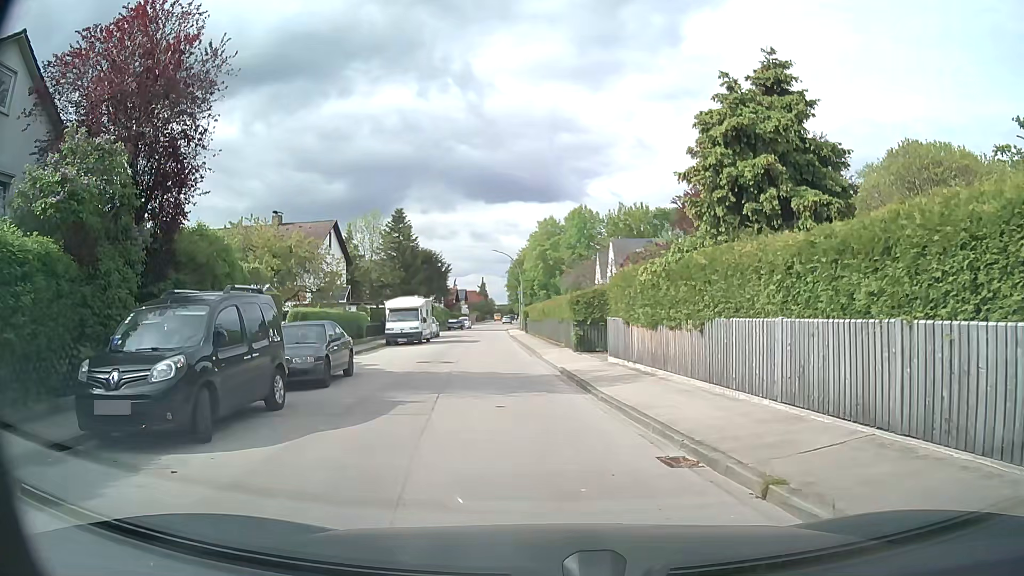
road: residential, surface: asphalt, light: Day
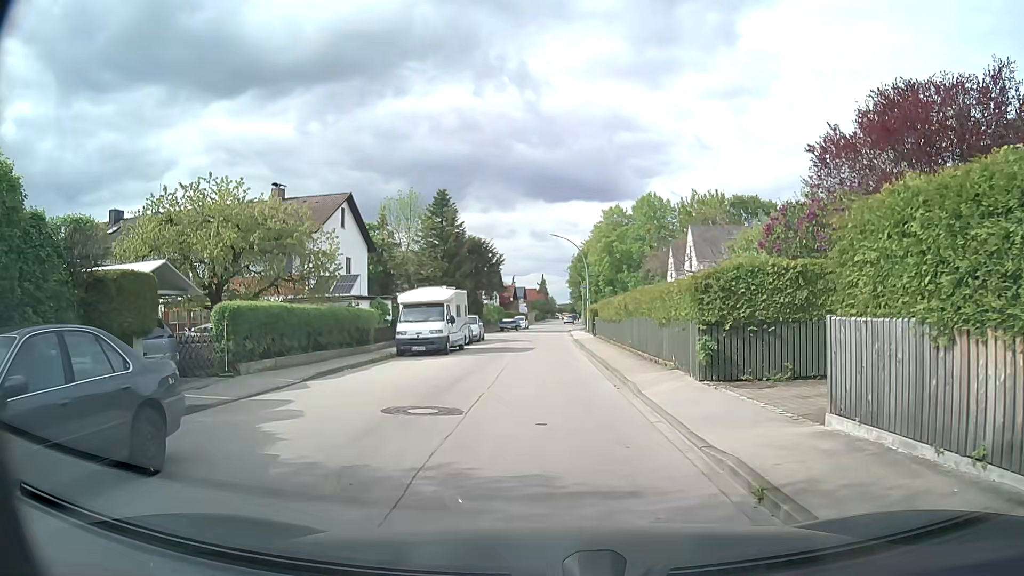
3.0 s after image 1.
(-0.5, +11.2) m; -4°
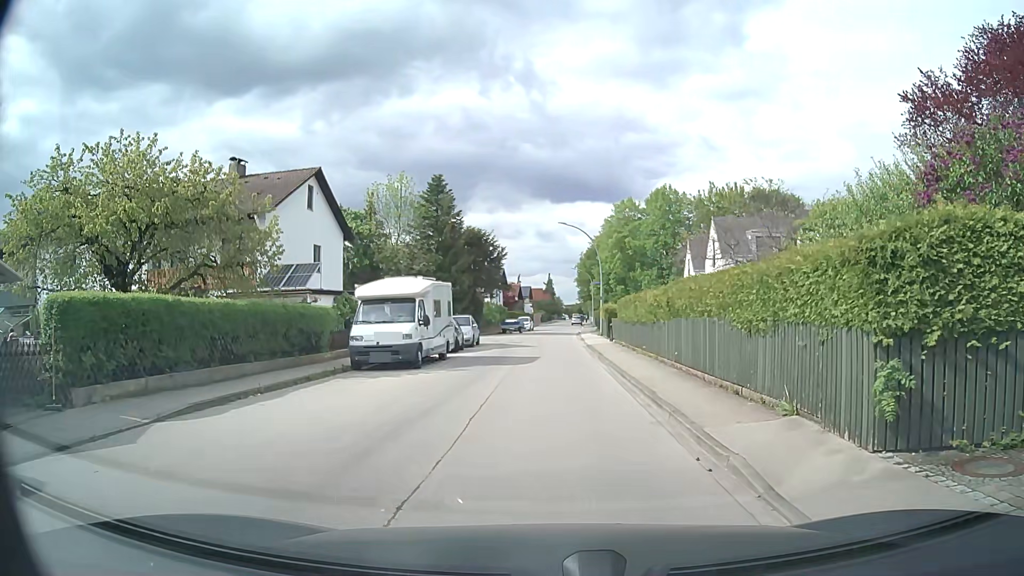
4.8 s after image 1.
(-0.1, +6.9) m; 0°
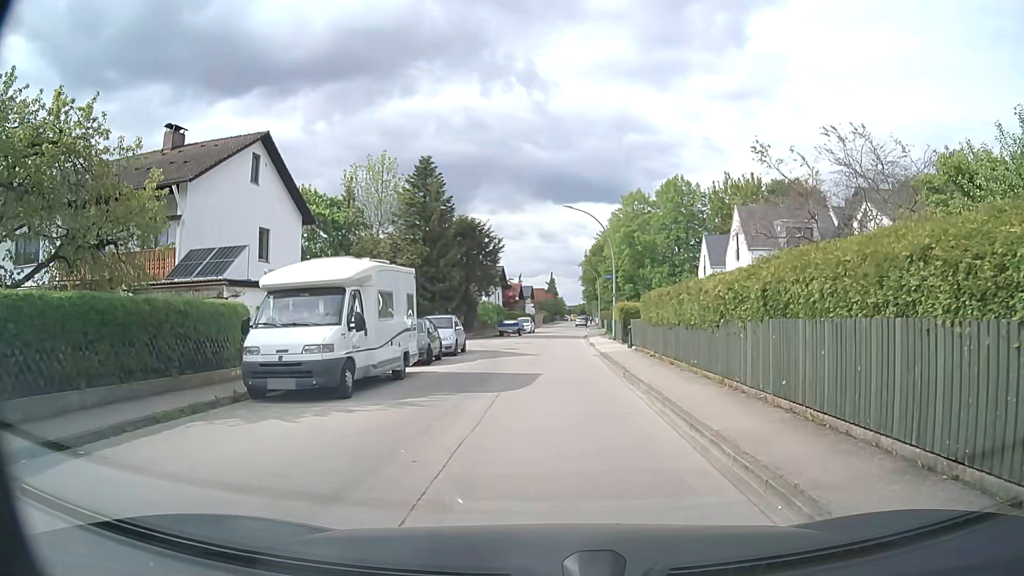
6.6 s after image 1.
(-0.1, +7.0) m; 0°
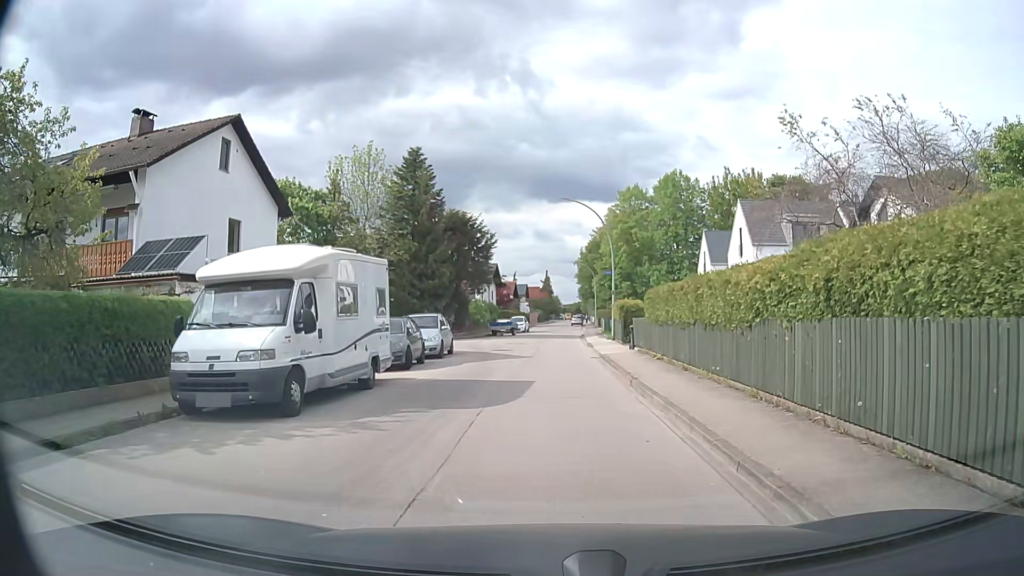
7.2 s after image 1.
(0.0, +2.3) m; -1°
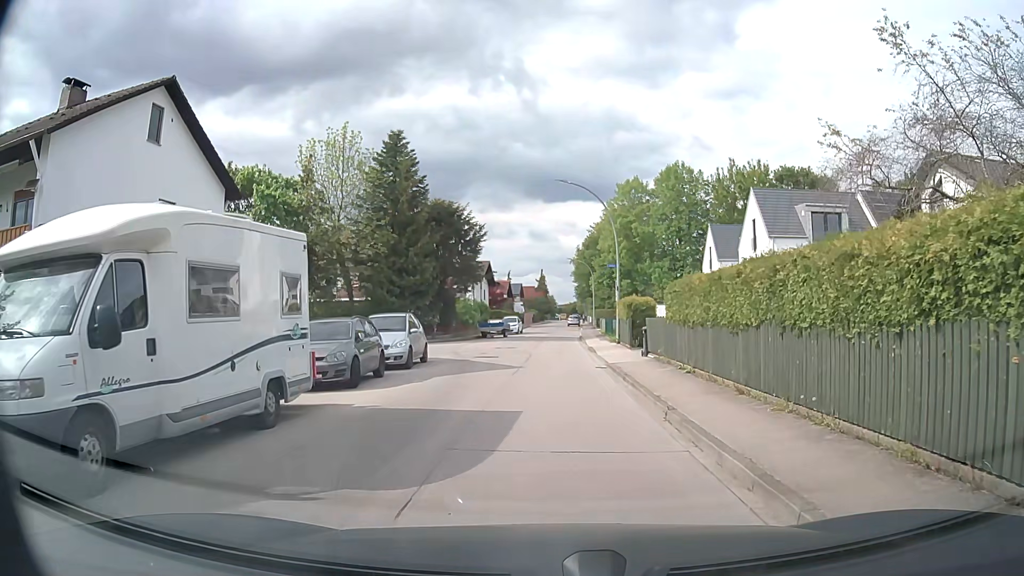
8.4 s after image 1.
(+0.1, +4.7) m; +1°
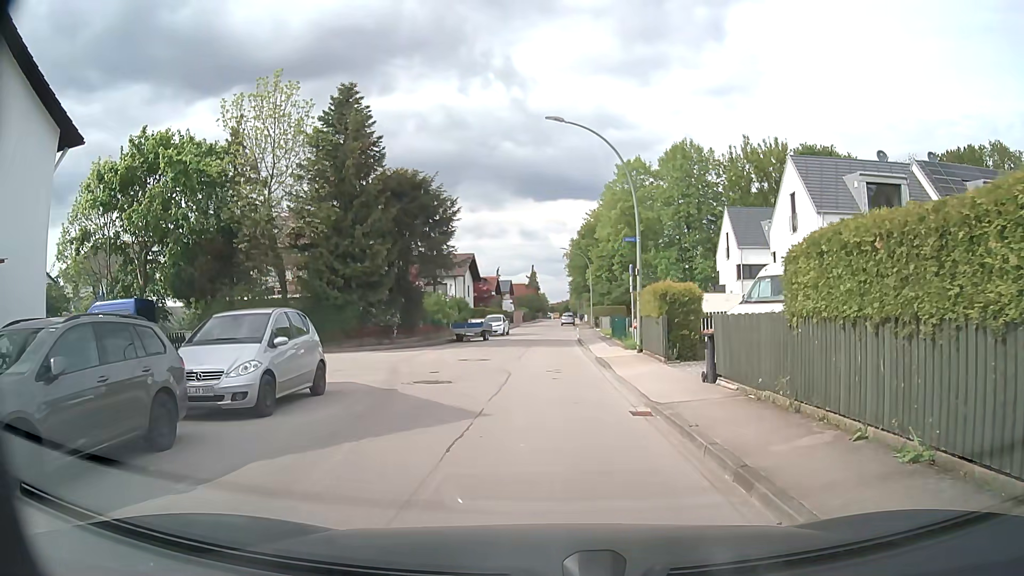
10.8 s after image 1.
(+0.1, +9.5) m; +1°
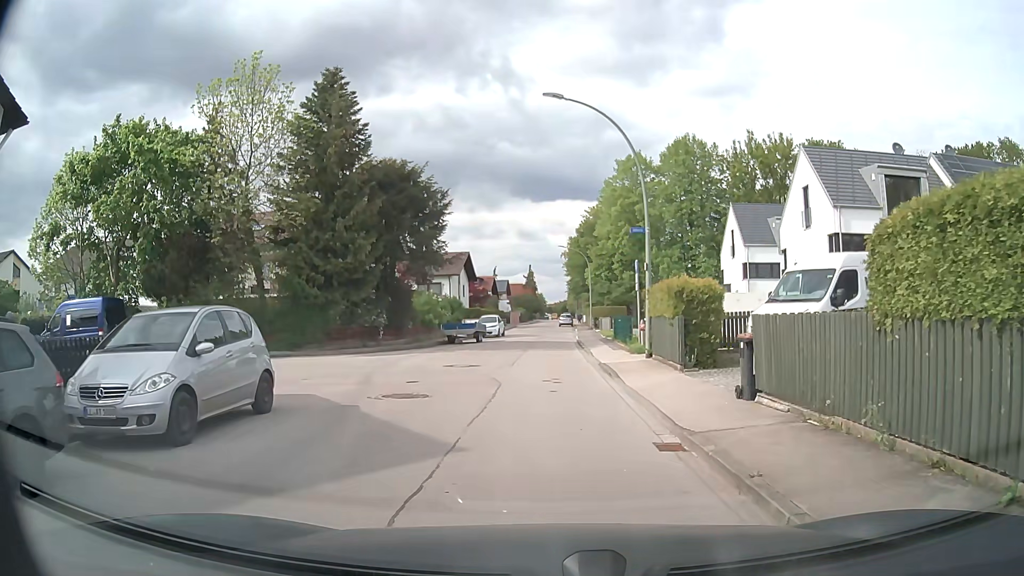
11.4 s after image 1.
(0.0, +2.4) m; 0°
